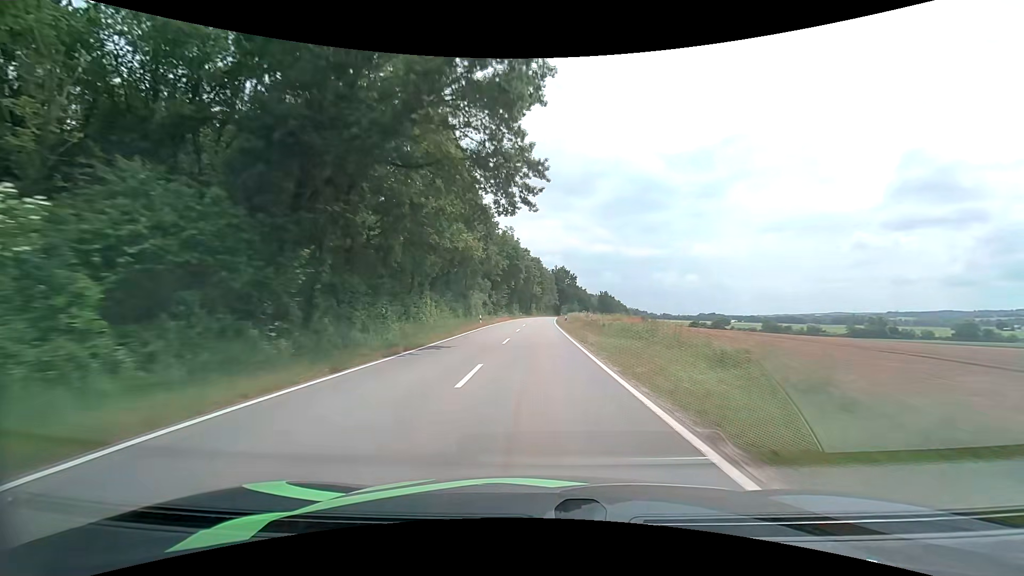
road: tertiary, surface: asphalt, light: Day
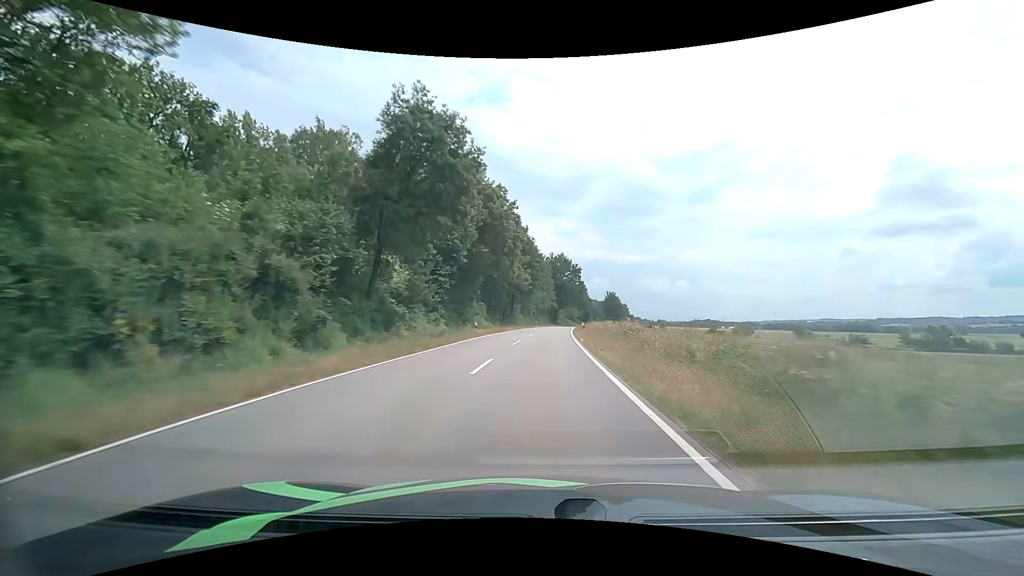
(+0.2, +59.7) m; +1°
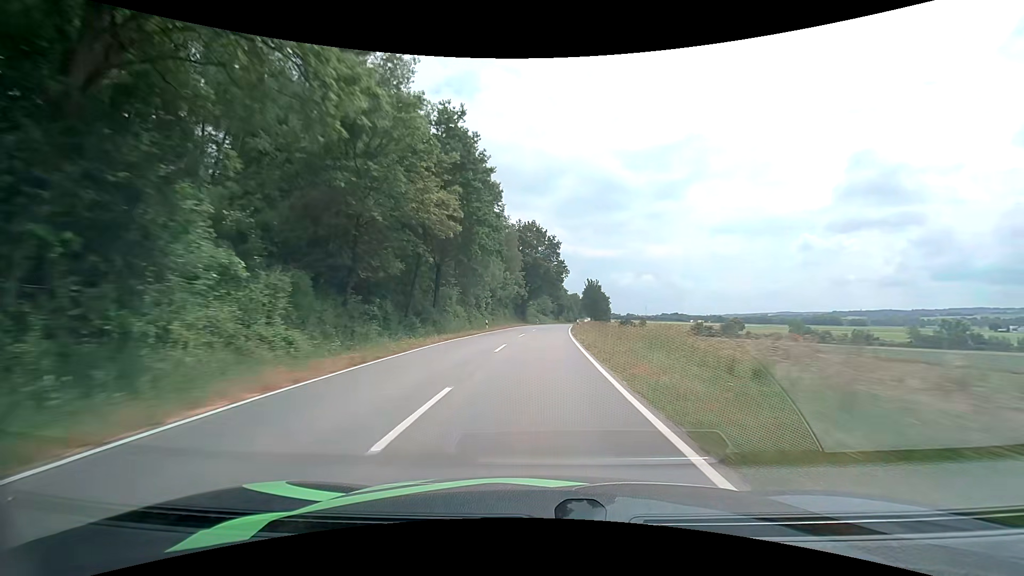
(+1.4, +43.2) m; +3°
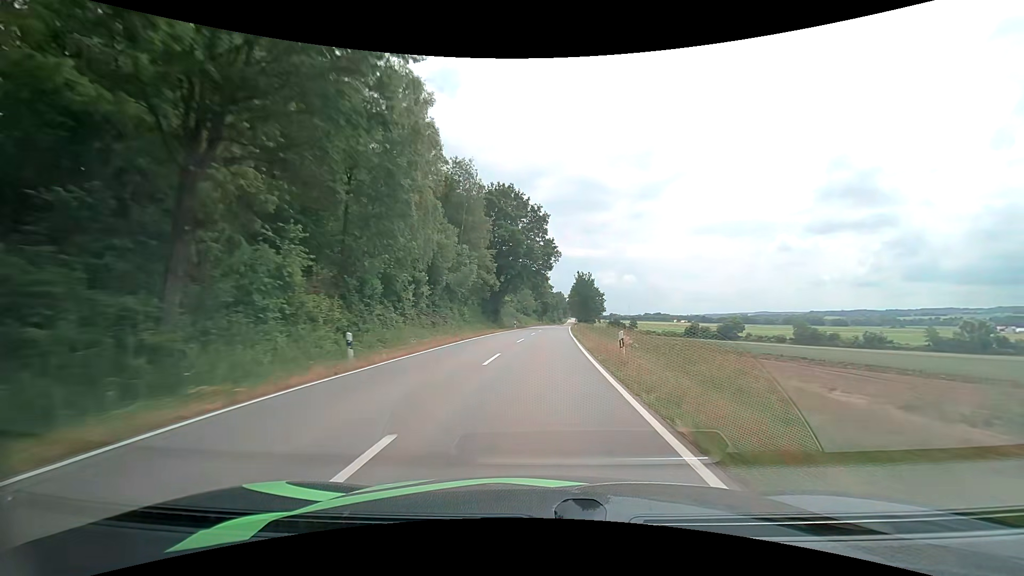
(+0.6, +28.6) m; +2°
(0, +10) (0, +20) (0, +30) (+1, +40) (+1, +50) (+2, +60) (+2, +70) (+3, +80) (+4, +90) (+4, +100) m
